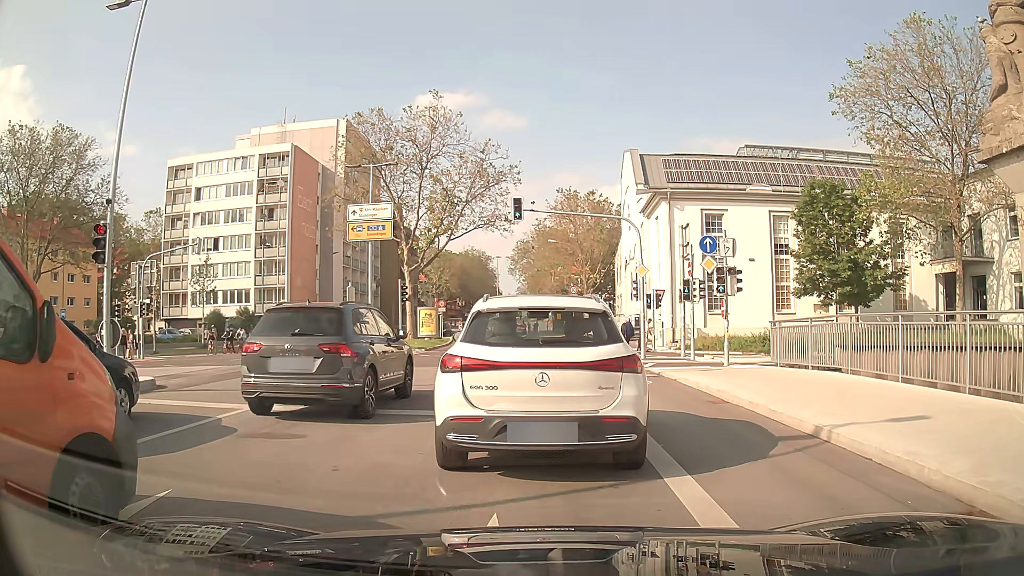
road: secondary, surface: asphalt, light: Day
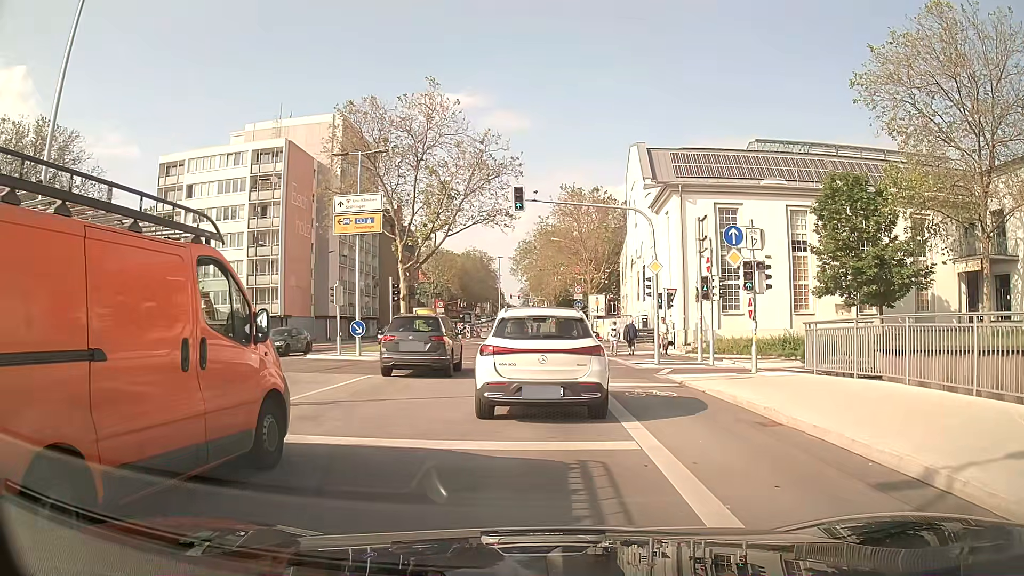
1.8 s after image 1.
(0.0, +2.7) m; +1°
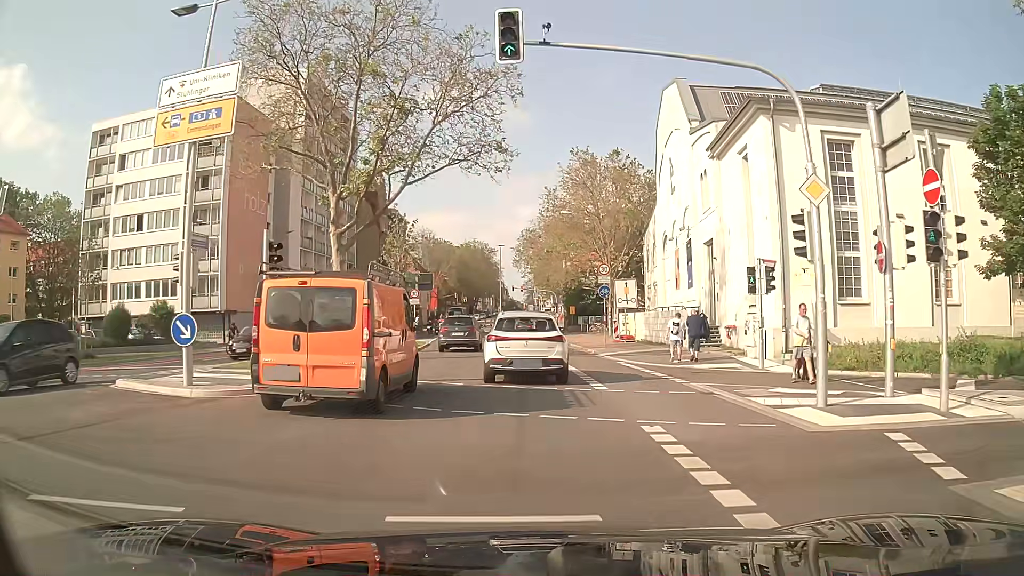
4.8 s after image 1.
(-0.2, +14.4) m; -1°
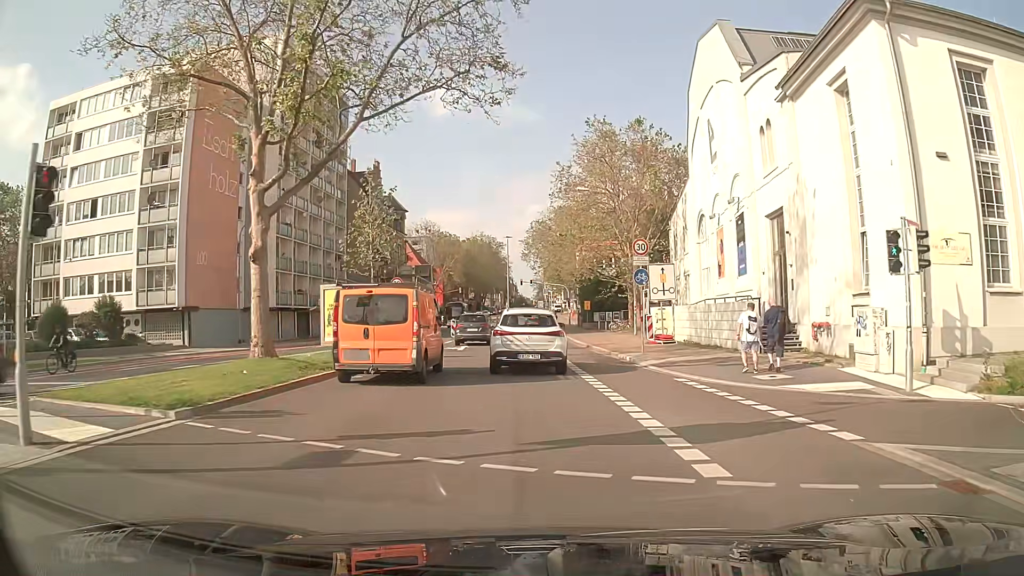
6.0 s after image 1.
(-0.1, +8.3) m; -1°
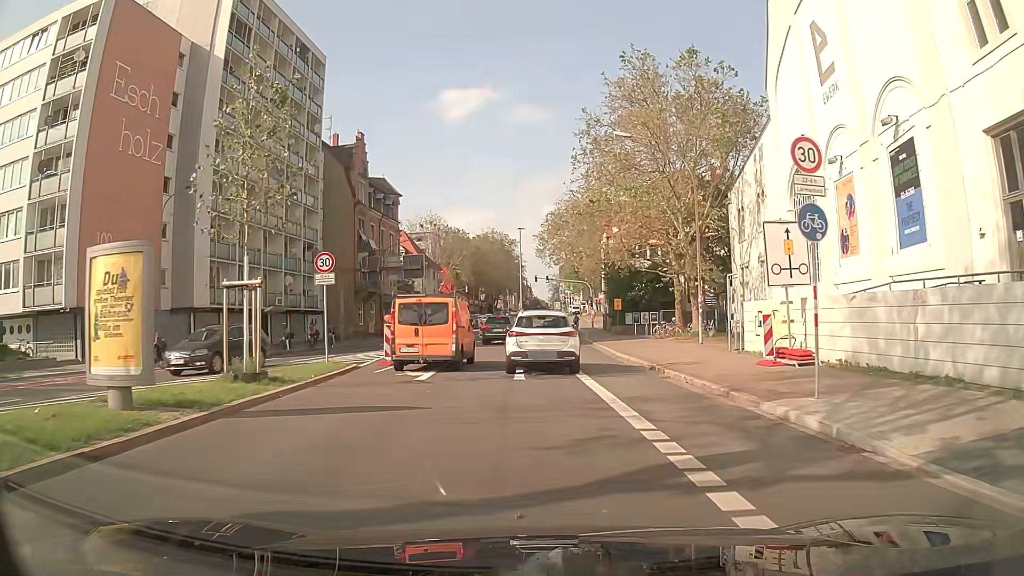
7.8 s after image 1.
(-0.1, +13.8) m; -1°
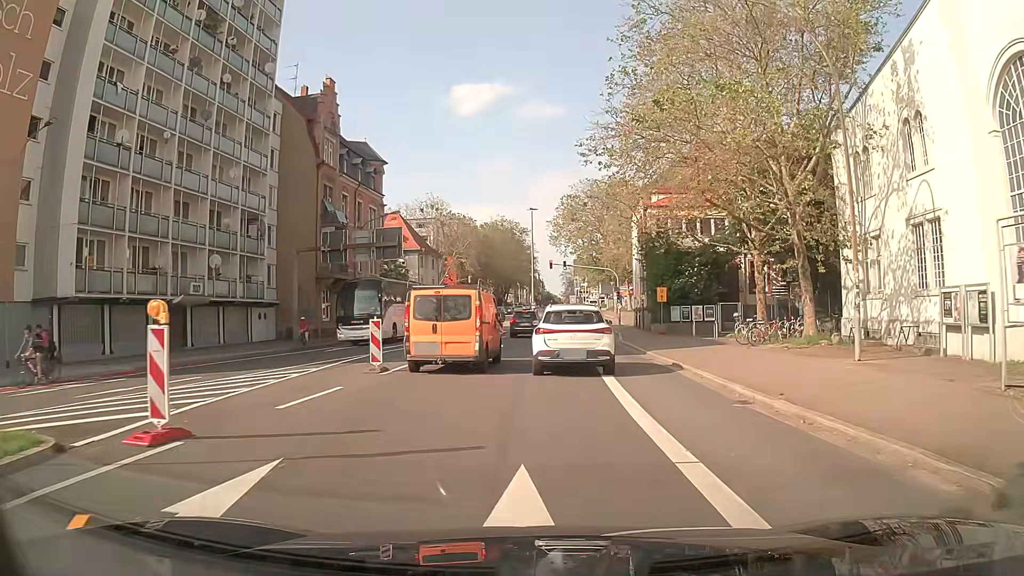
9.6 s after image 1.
(-0.1, +14.3) m; -2°
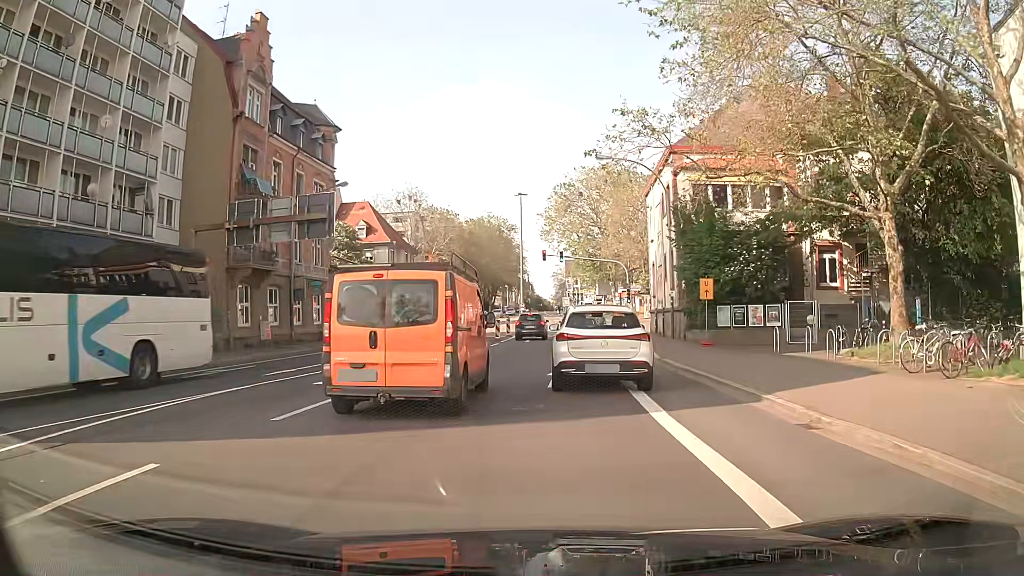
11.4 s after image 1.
(+0.2, +12.9) m; +3°
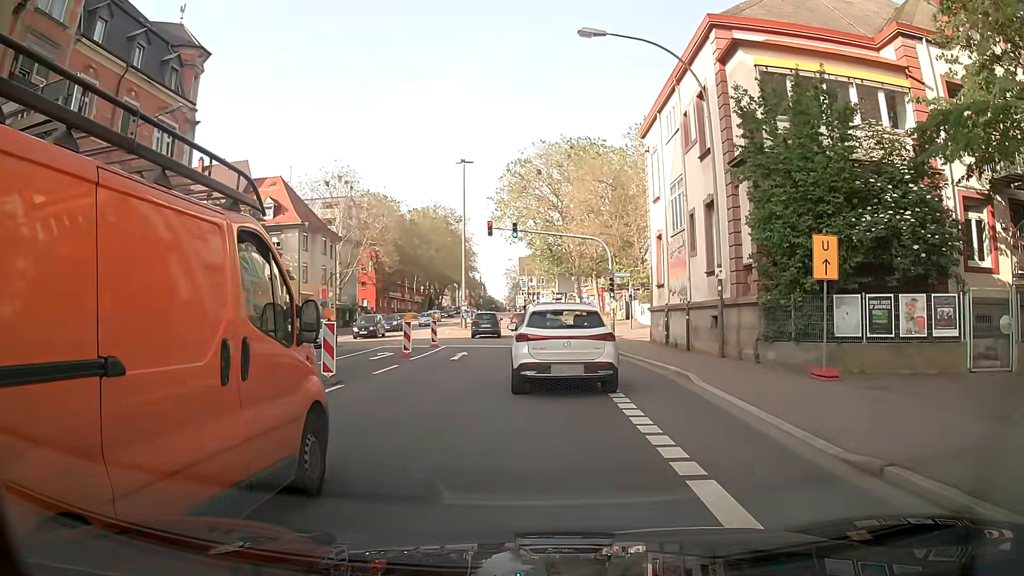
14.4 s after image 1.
(+0.4, +16.0) m; +6°
(0, +10) (-1, +20) (-1, +30) (-2, +40) (-3, +50) (-4, +60) (-5, +70) (-7, +80) (-10, +89) (-11, +99) m
